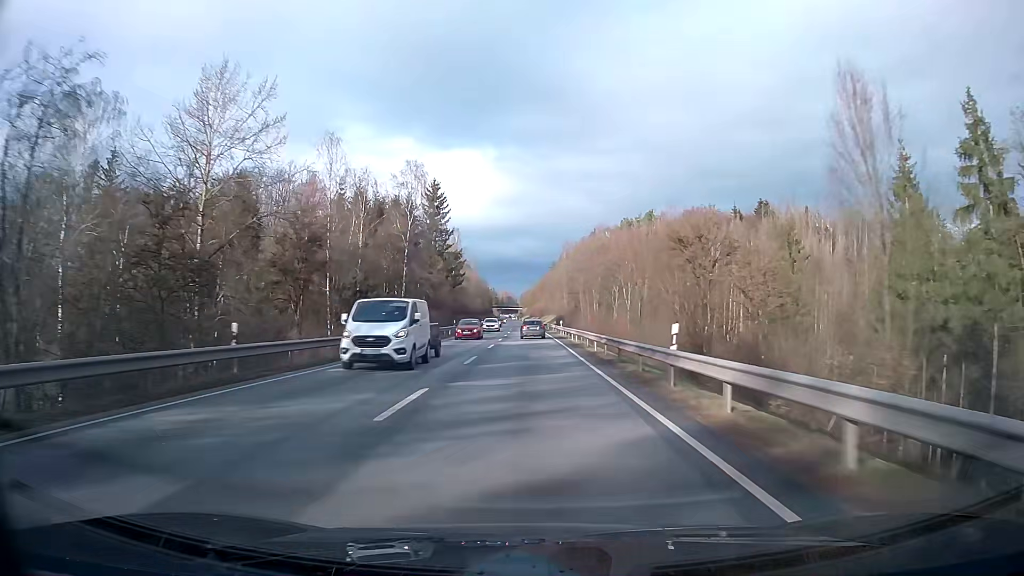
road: primary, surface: asphalt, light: Day
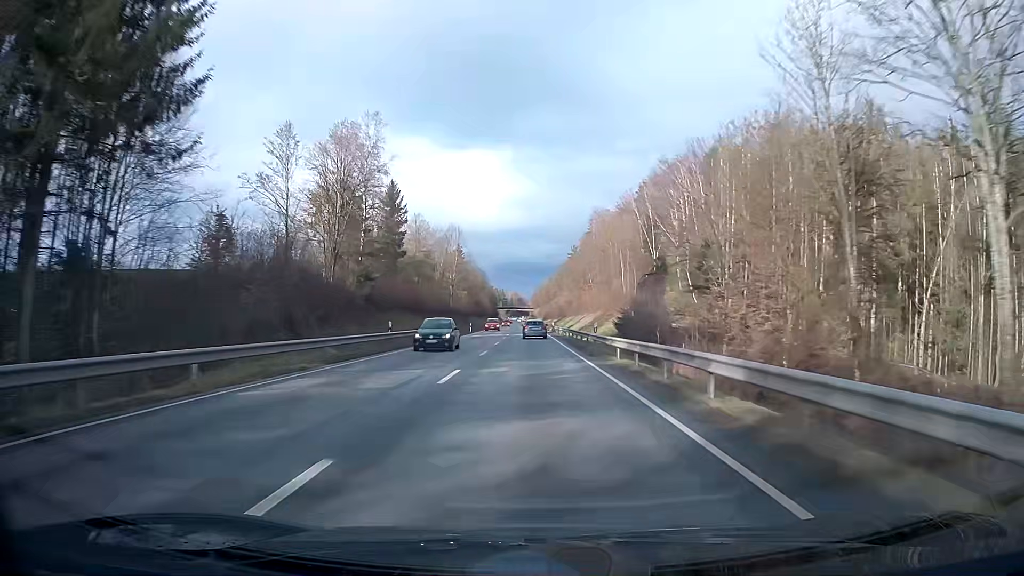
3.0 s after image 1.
(-0.8, +78.9) m; -1°
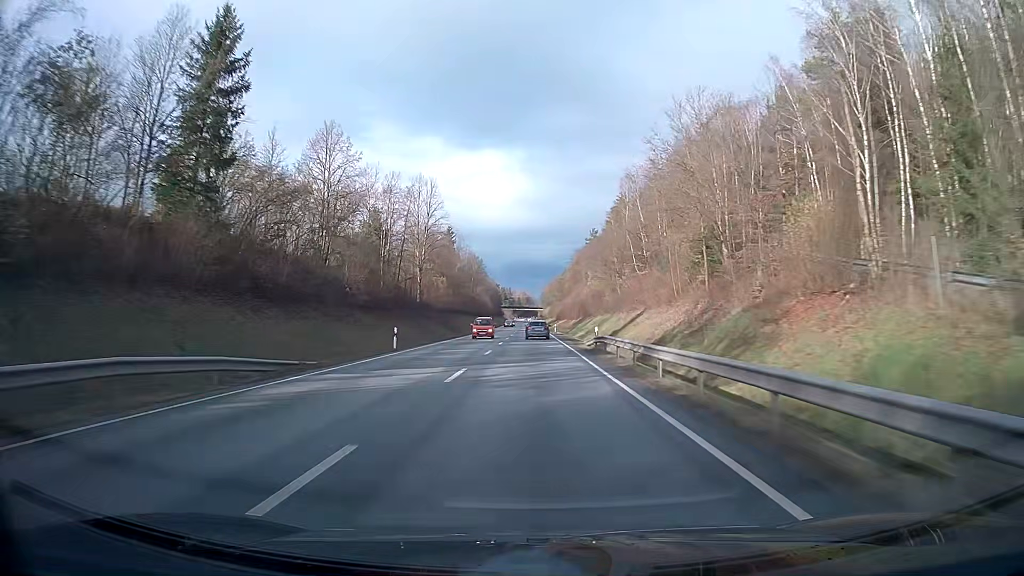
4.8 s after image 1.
(-0.3, +47.3) m; -1°
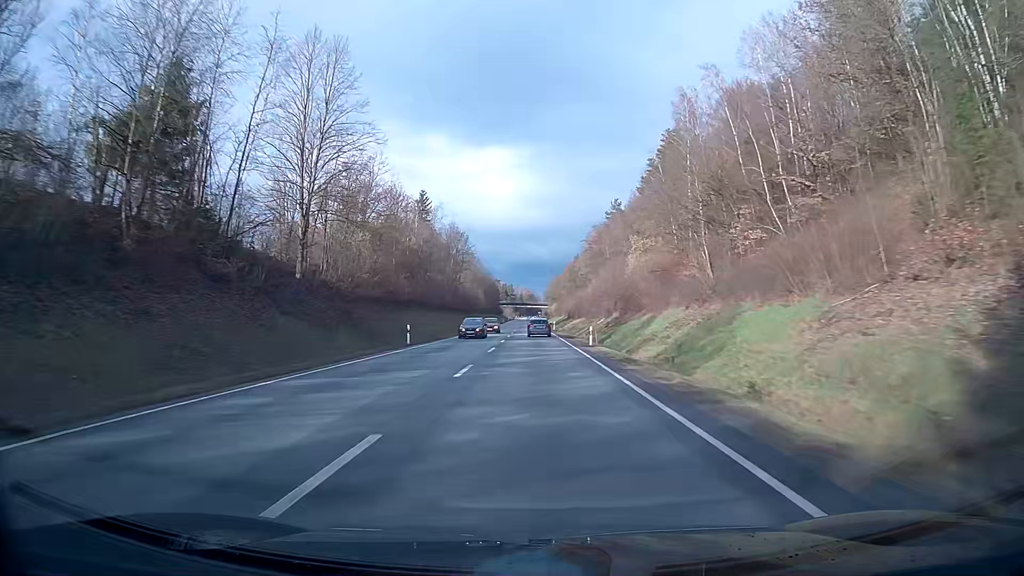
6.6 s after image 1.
(-0.1, +47.4) m; 0°
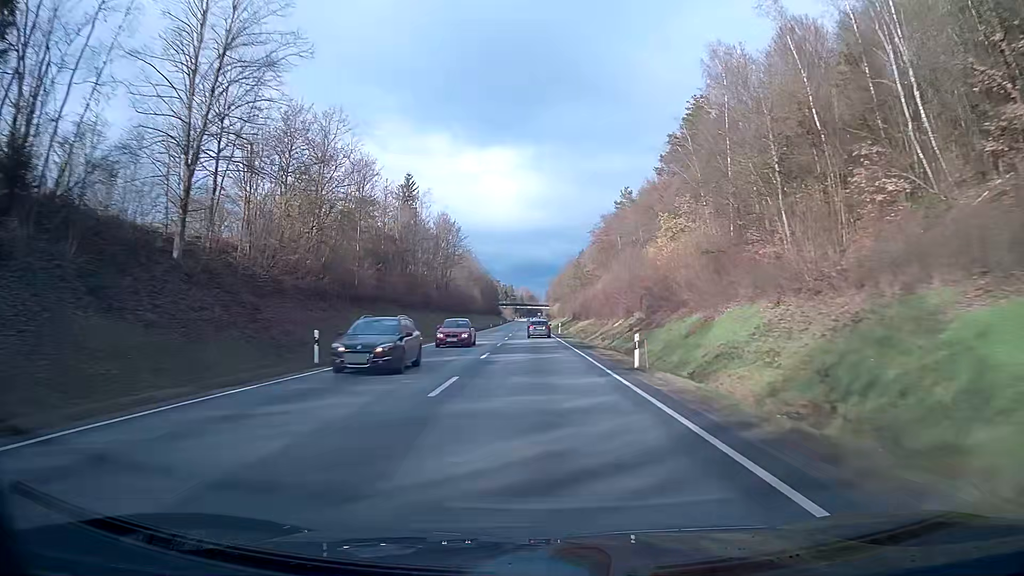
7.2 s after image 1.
(0.0, +15.8) m; 0°
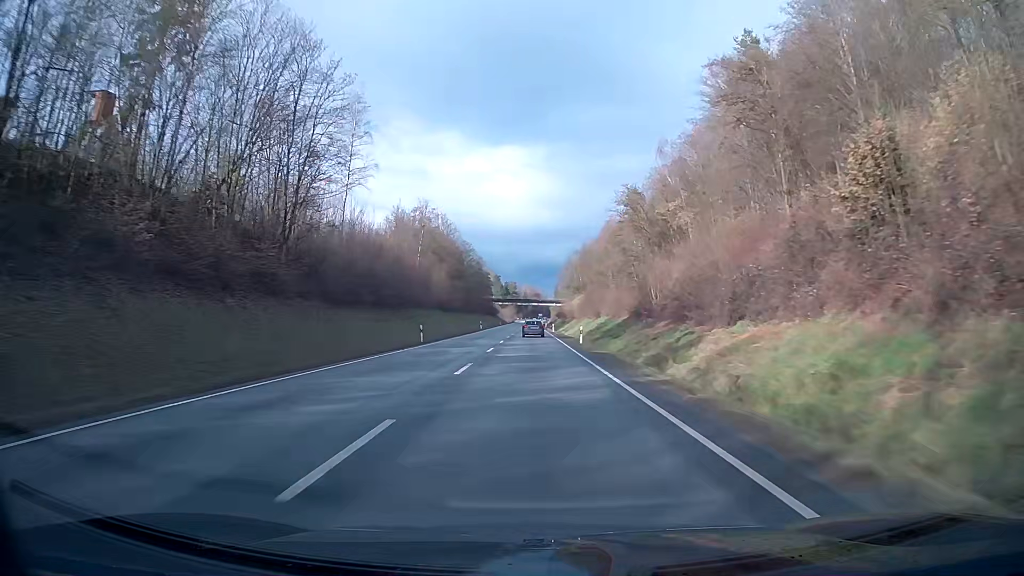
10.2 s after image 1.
(-0.4, +79.0) m; 0°
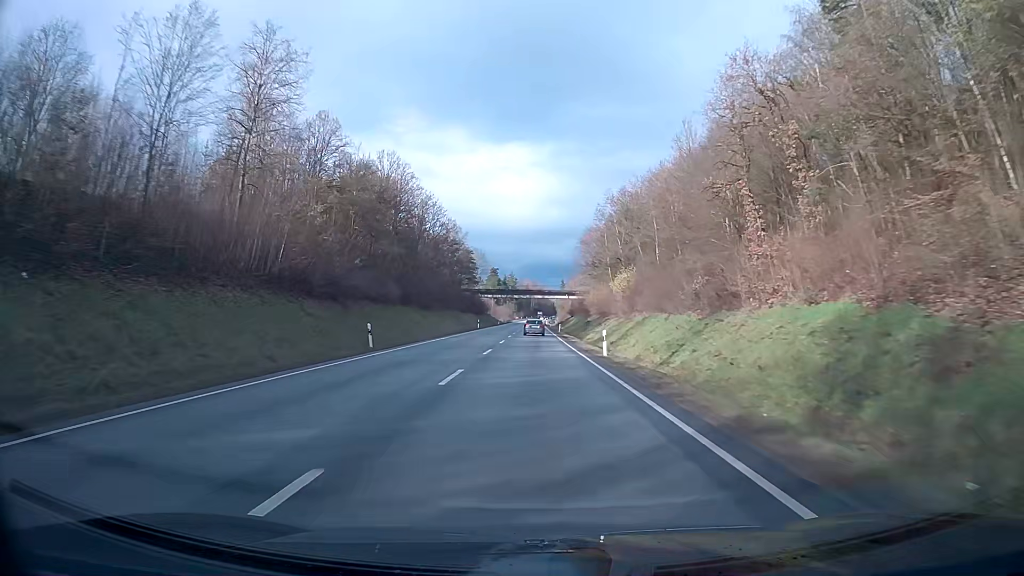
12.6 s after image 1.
(-0.1, +63.2) m; 0°
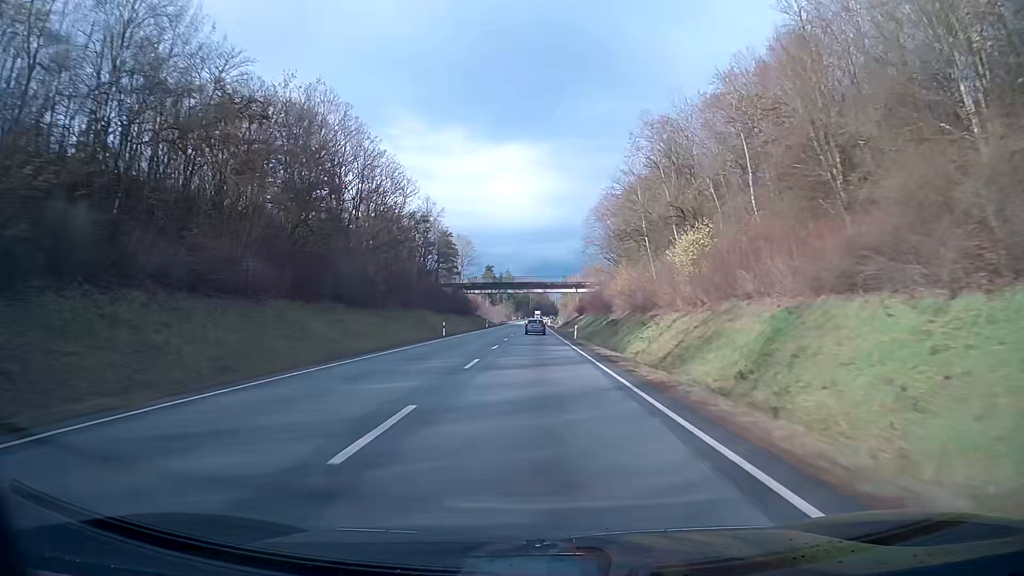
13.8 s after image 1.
(0.0, +31.6) m; 0°
(0, +10) (0, +20) (0, +30) (0, +40) (0, +50) (0, +60) (0, +70) (0, +80) (0, +90) (0, +100) m
